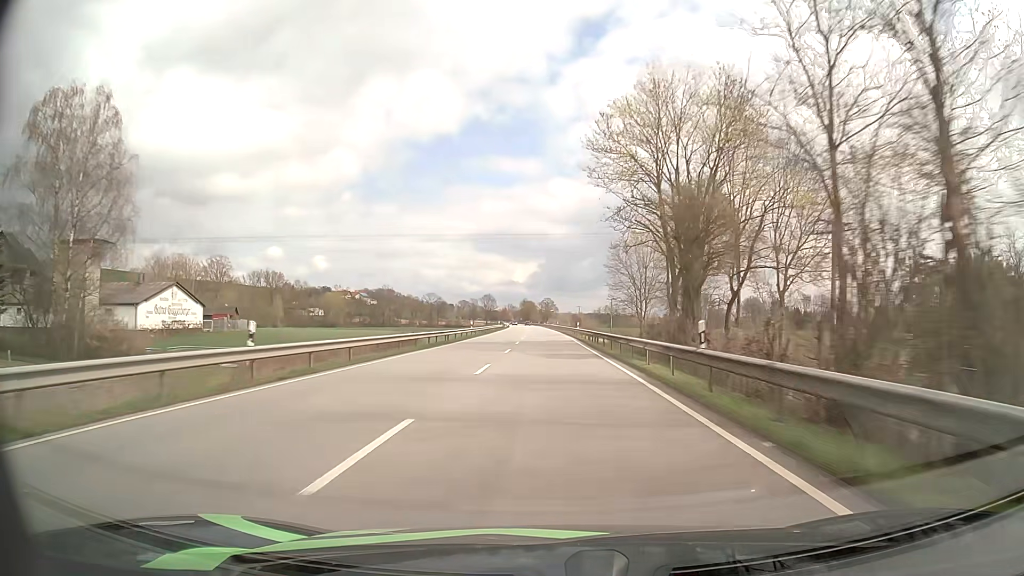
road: primary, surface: asphalt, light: Day
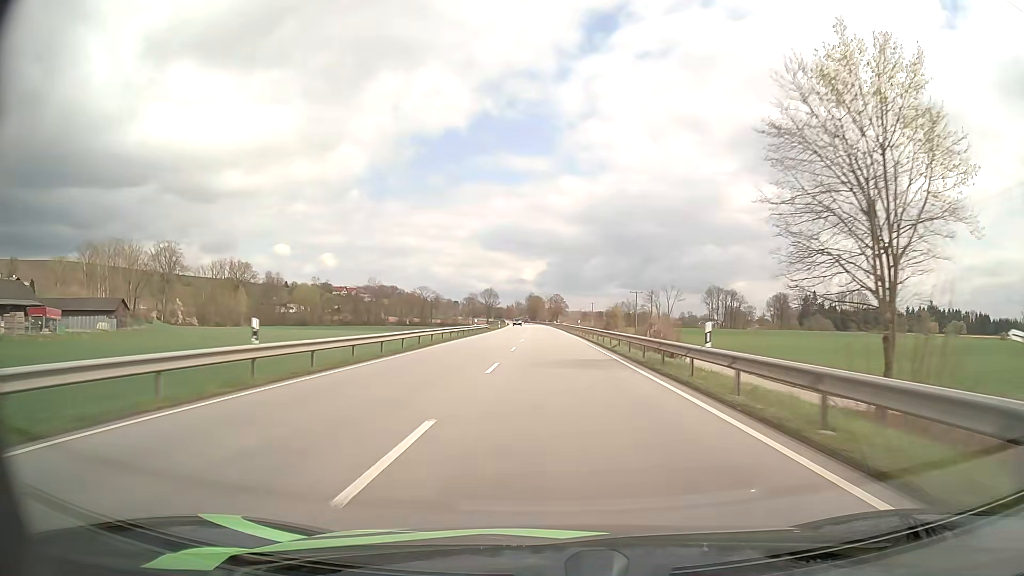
(-0.5, +49.0) m; -1°
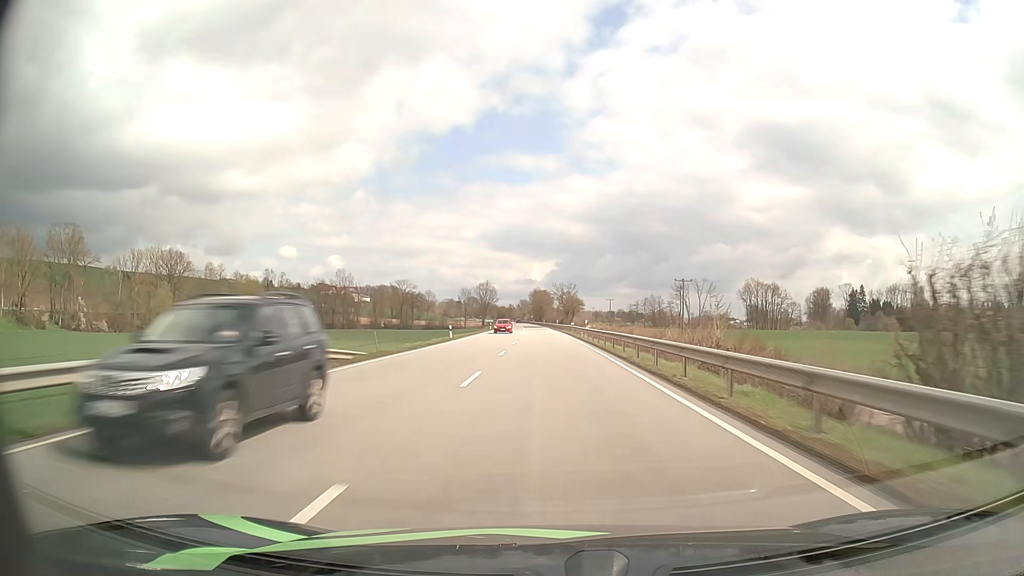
(-0.4, +64.6) m; -1°
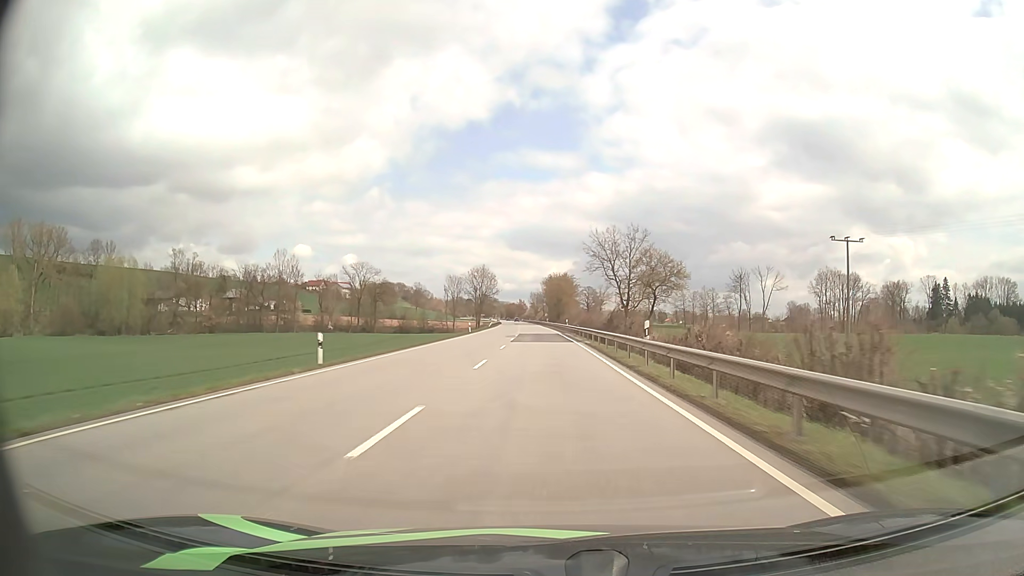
(-0.9, +80.4) m; -1°
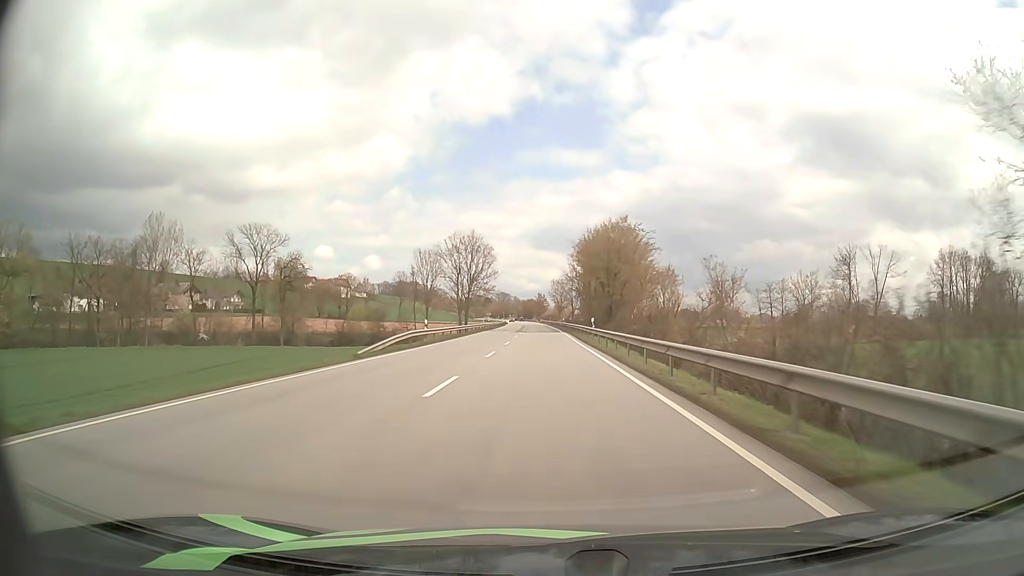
(-1.3, +80.5) m; -2°
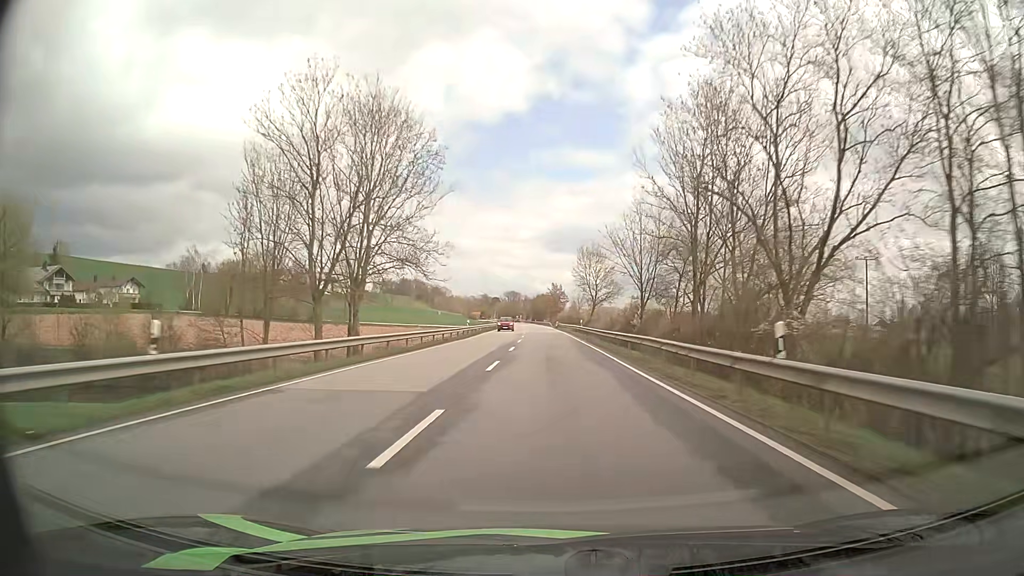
(-1.4, +80.1) m; -1°
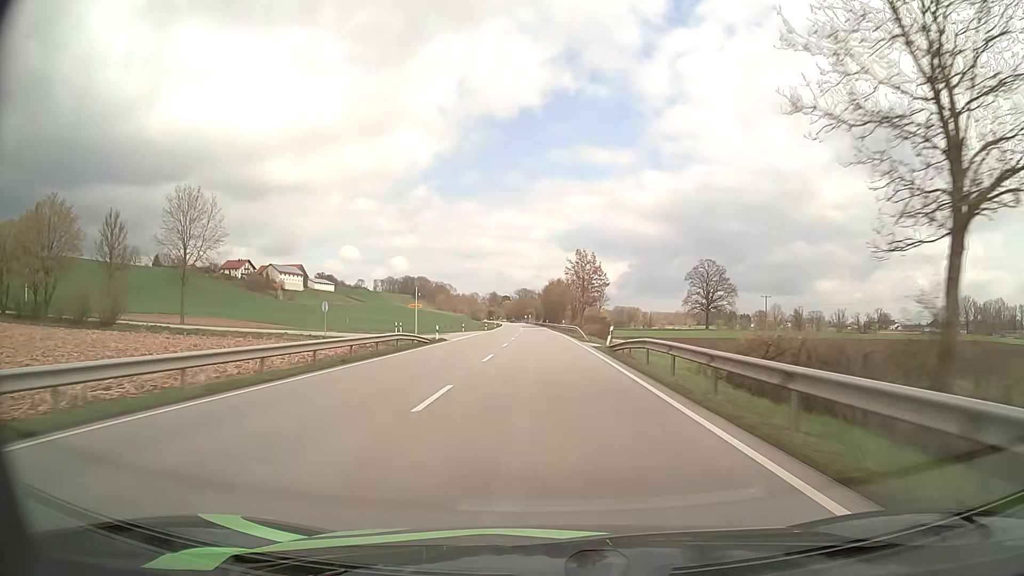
(-0.7, +80.5) m; -1°
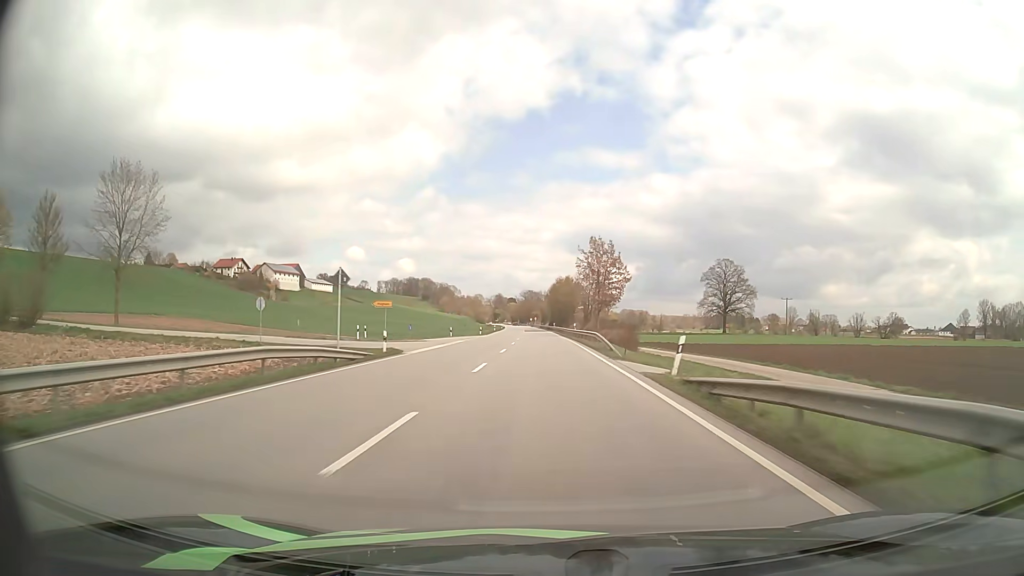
(-0.1, +16.2) m; 0°
(0, +10) (0, +20) (0, +30) (-1, +40) (-1, +50) (-1, +60) (-1, +70) (-1, +80) (-2, +90) (-2, +100) m
